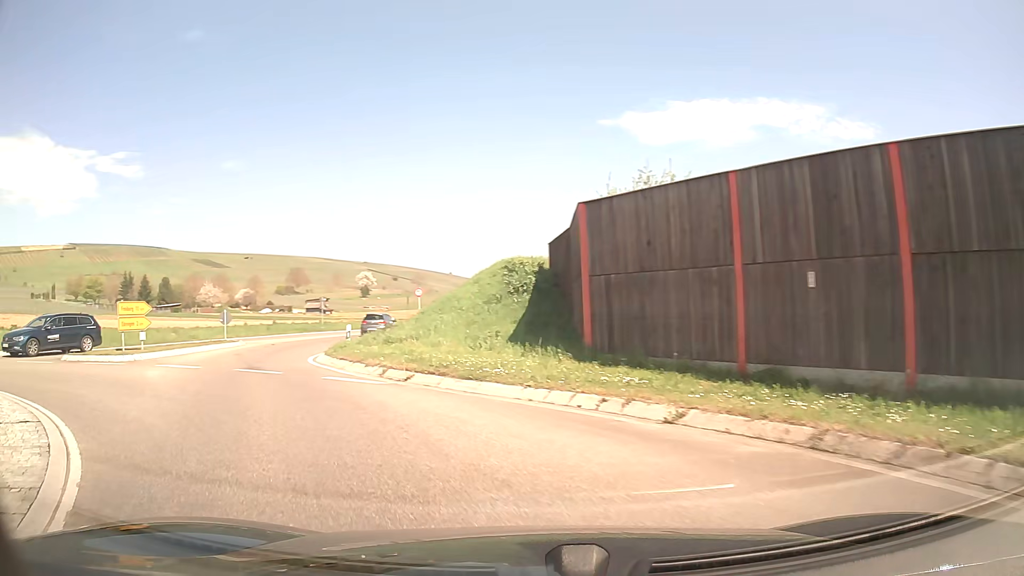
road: primary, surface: asphalt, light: Day
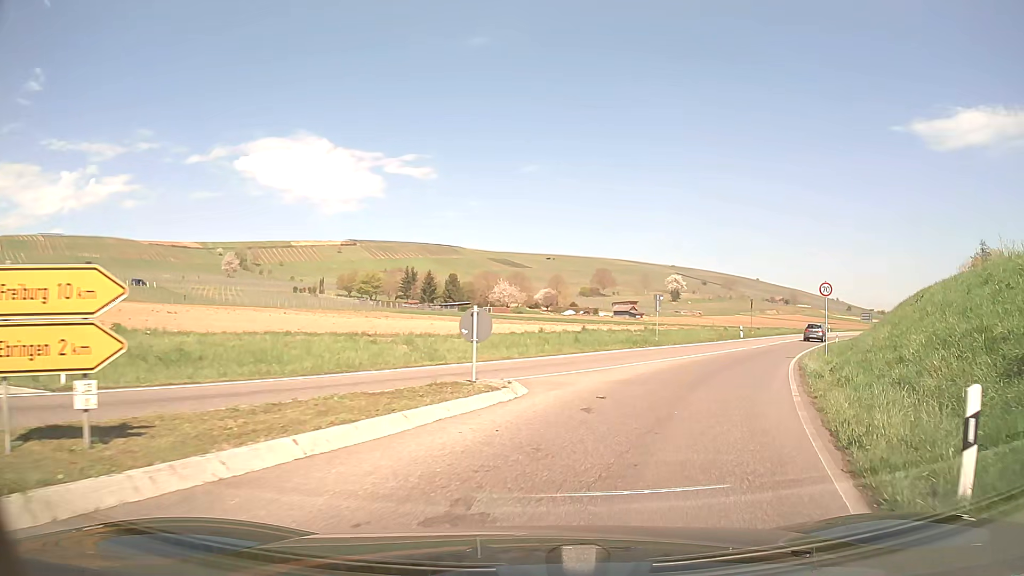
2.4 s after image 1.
(-6.3, +16.7) m; -25°
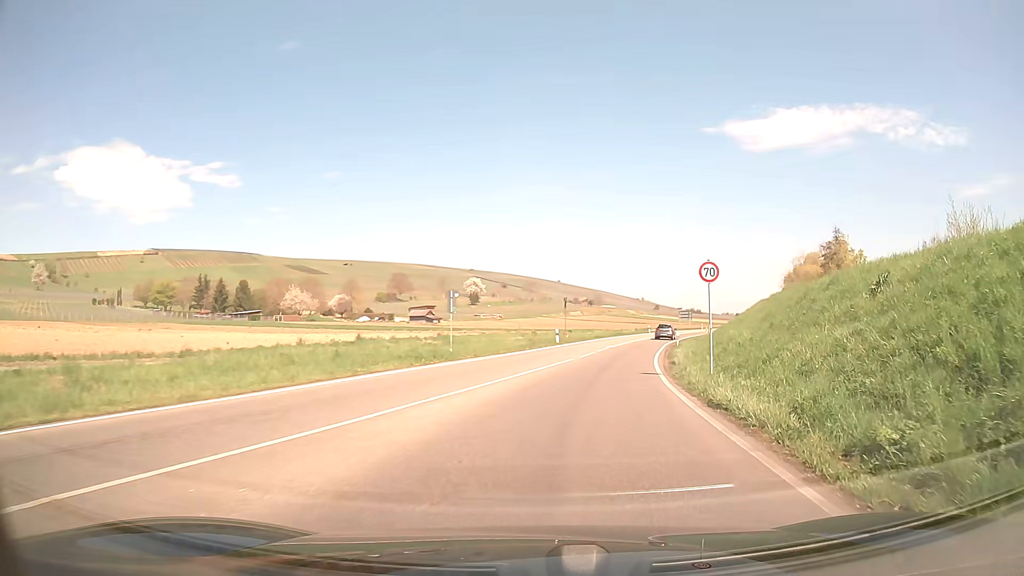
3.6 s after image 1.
(+1.6, +9.7) m; +17°
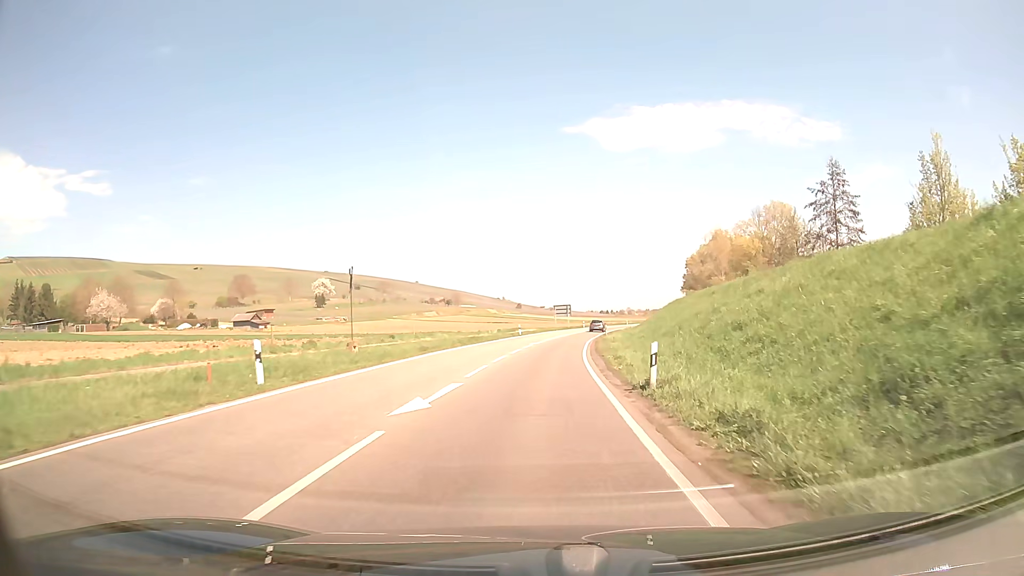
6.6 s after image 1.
(+4.2, +31.6) m; +12°
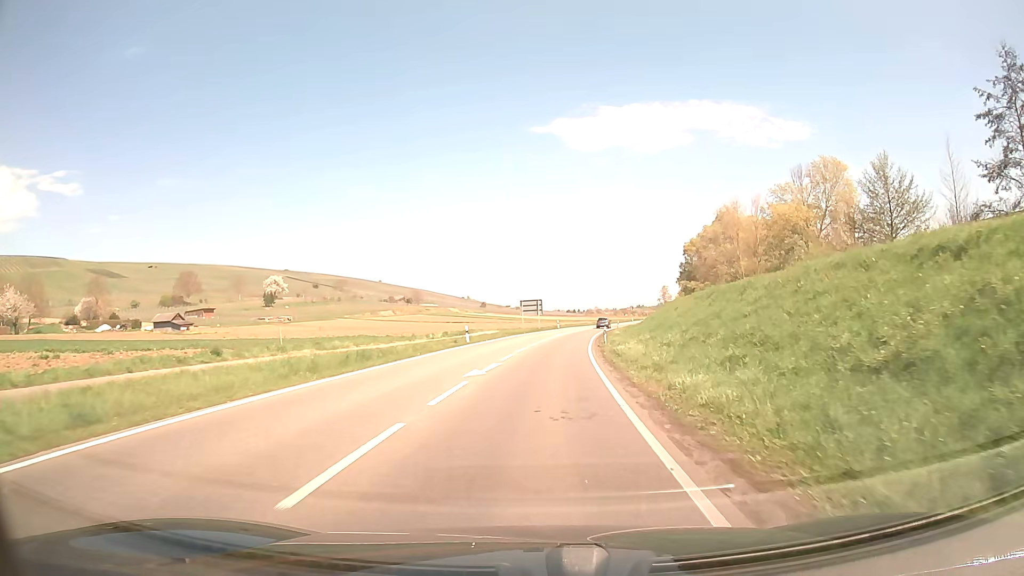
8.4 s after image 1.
(+0.6, +23.8) m; +3°
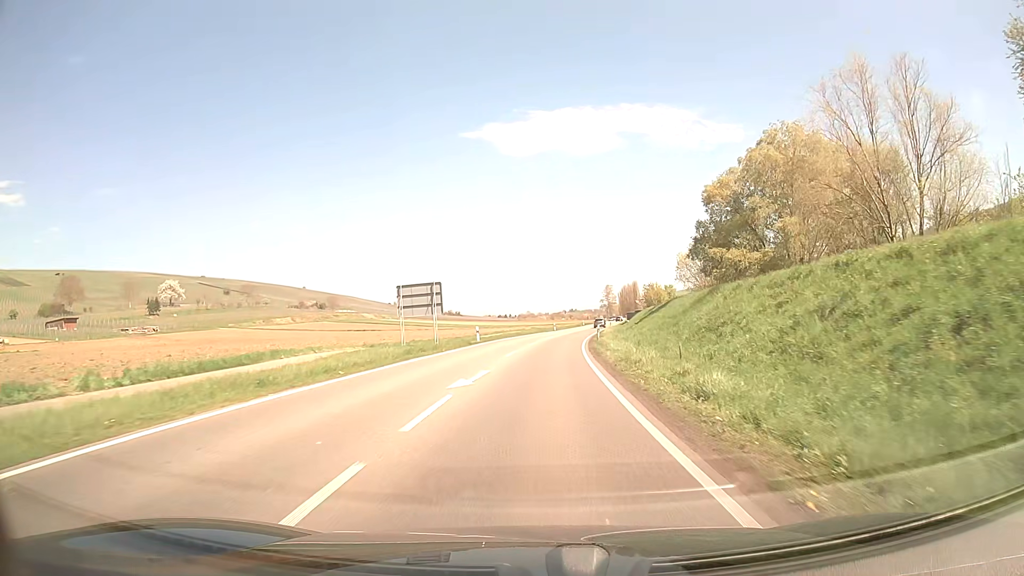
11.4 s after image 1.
(+2.3, +45.2) m; +6°
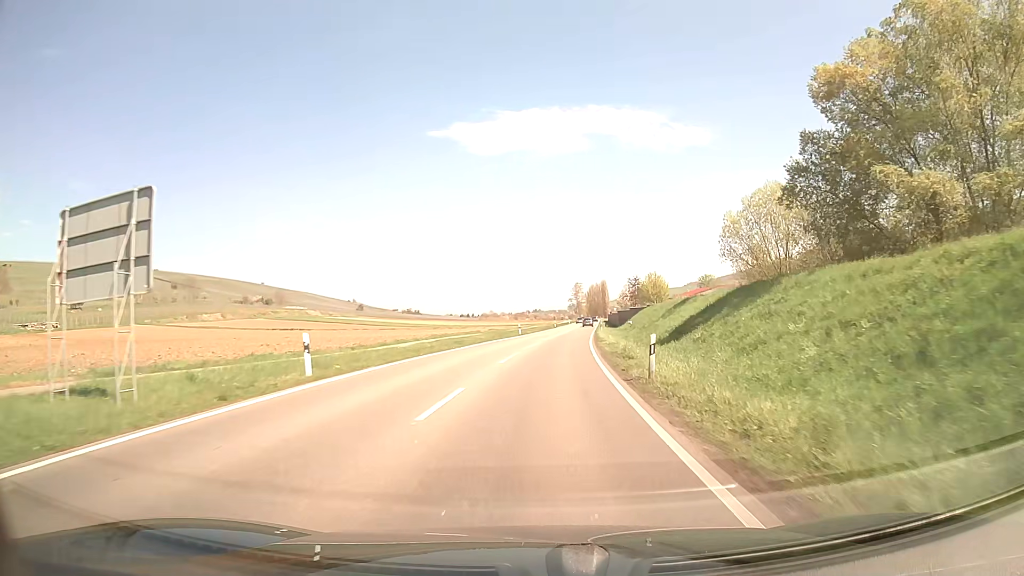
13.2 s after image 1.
(+0.7, +29.4) m; +3°
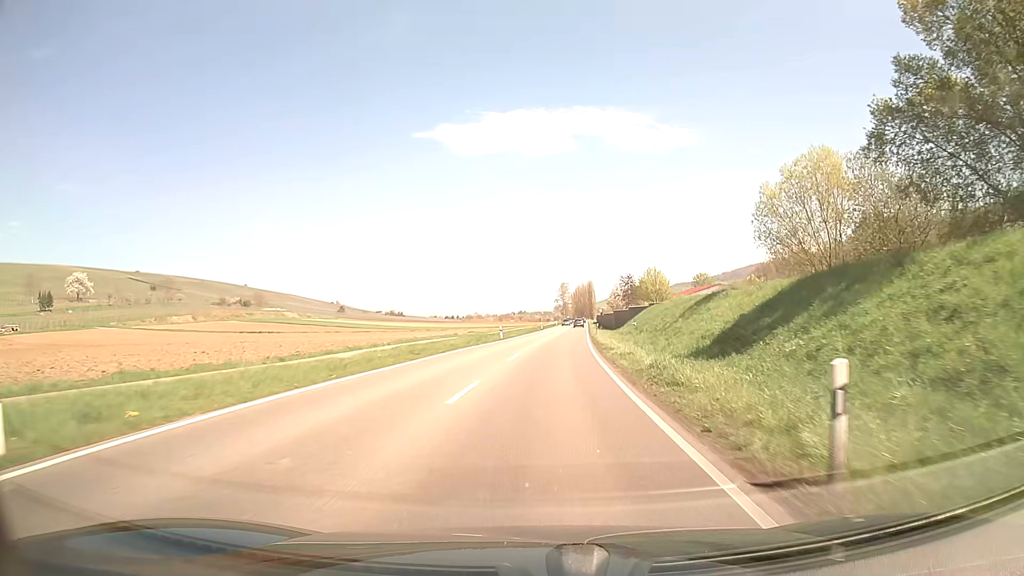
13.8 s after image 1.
(+0.1, +10.1) m; +1°
(0, +10) (0, +20) (+1, +30) (+2, +40) (+3, +50) (+3, +60) (+4, +70) (+5, +80) (+6, +90) (+7, +100) m
